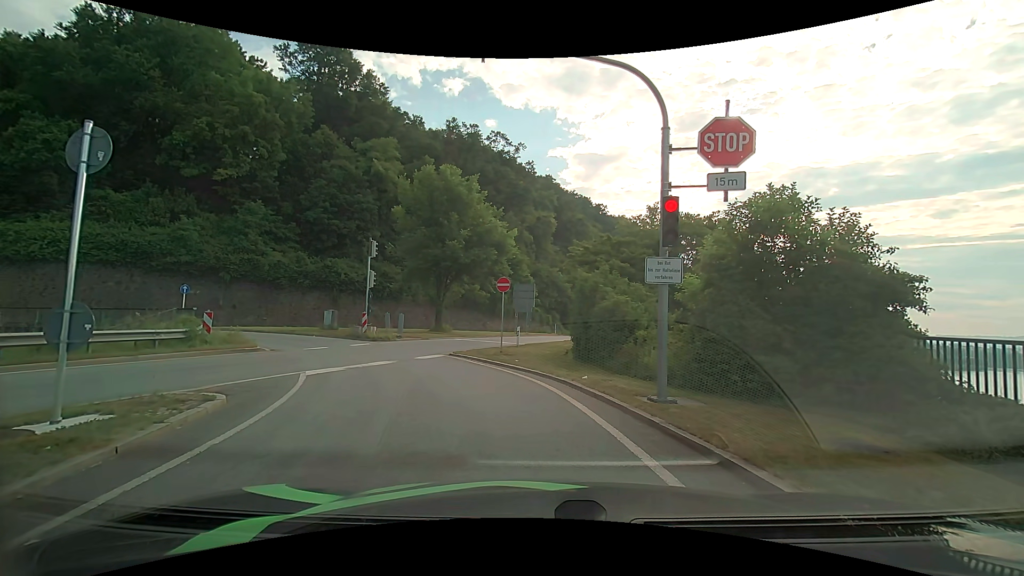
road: primary_link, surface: asphalt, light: Day
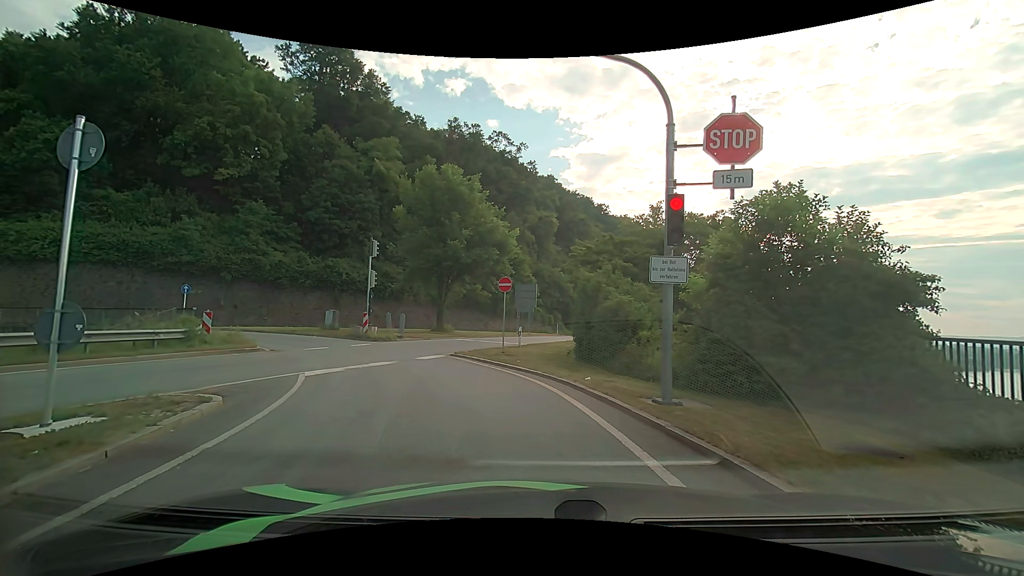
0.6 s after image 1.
(0.0, +0.2) m; 0°
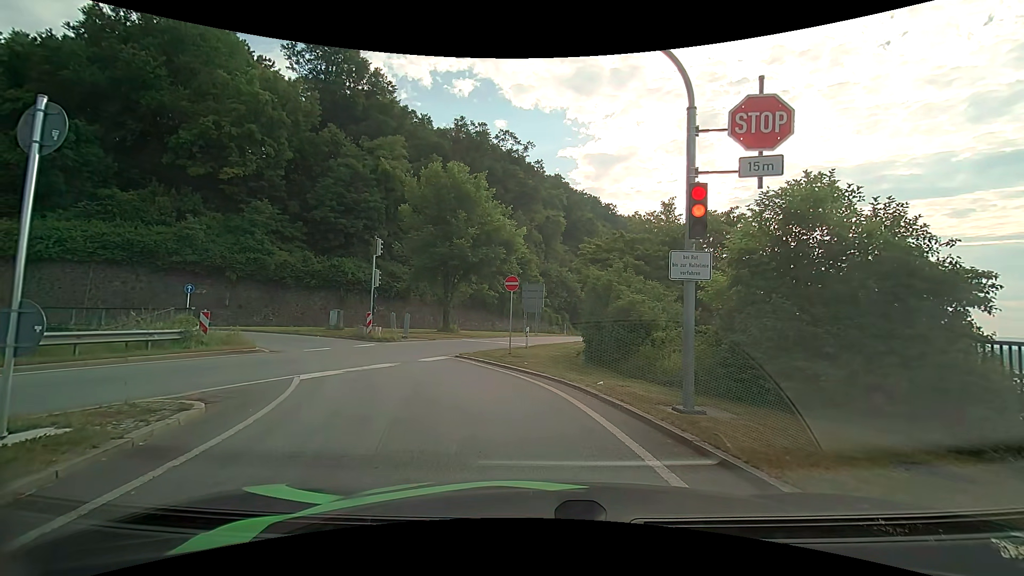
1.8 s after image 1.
(0.0, +0.7) m; 0°
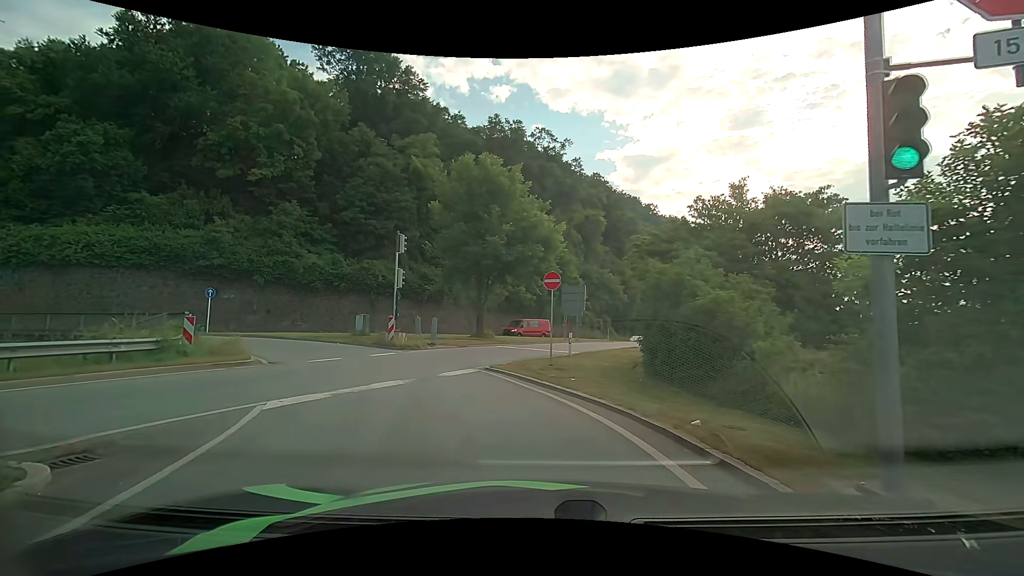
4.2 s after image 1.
(-0.3, +3.5) m; -7°
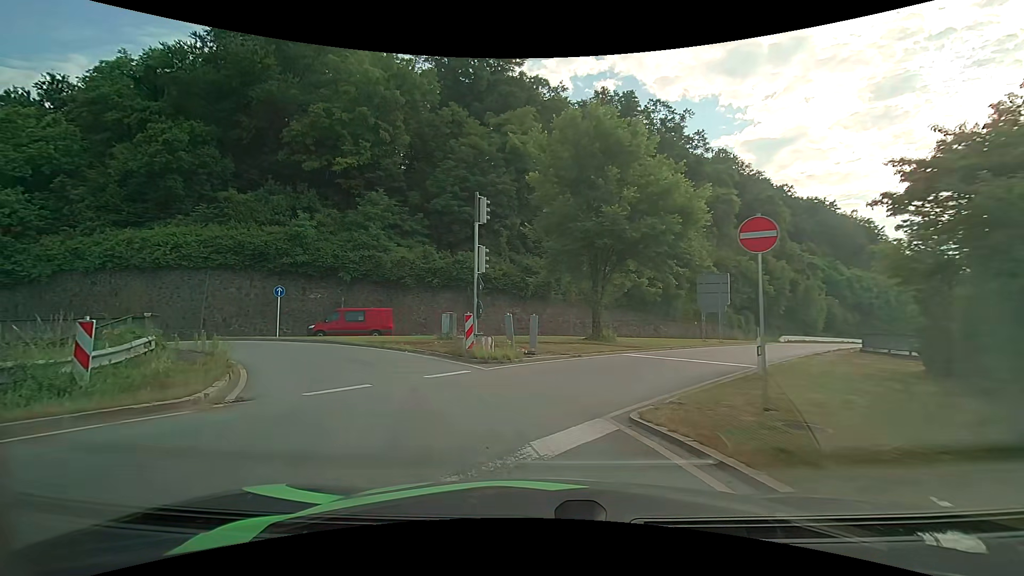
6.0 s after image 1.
(-0.9, +8.1) m; -13°
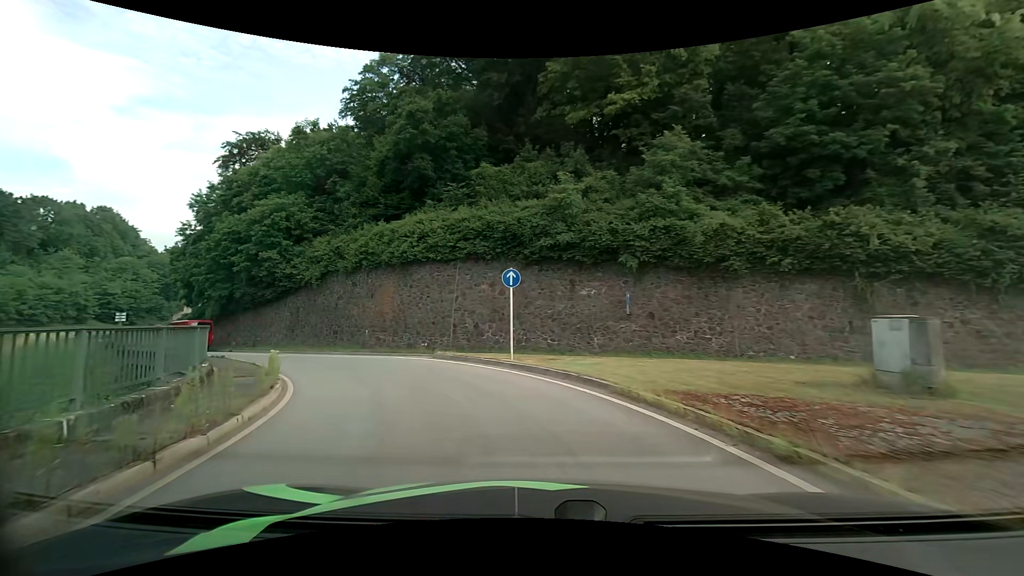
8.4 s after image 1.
(-4.2, +14.8) m; -34°
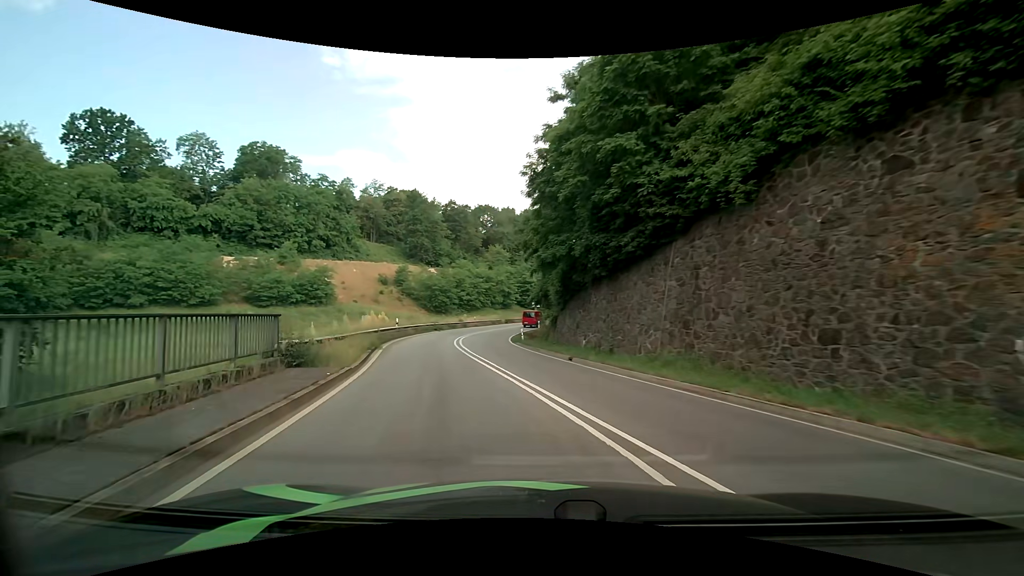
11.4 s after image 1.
(-9.3, +22.6) m; -43°
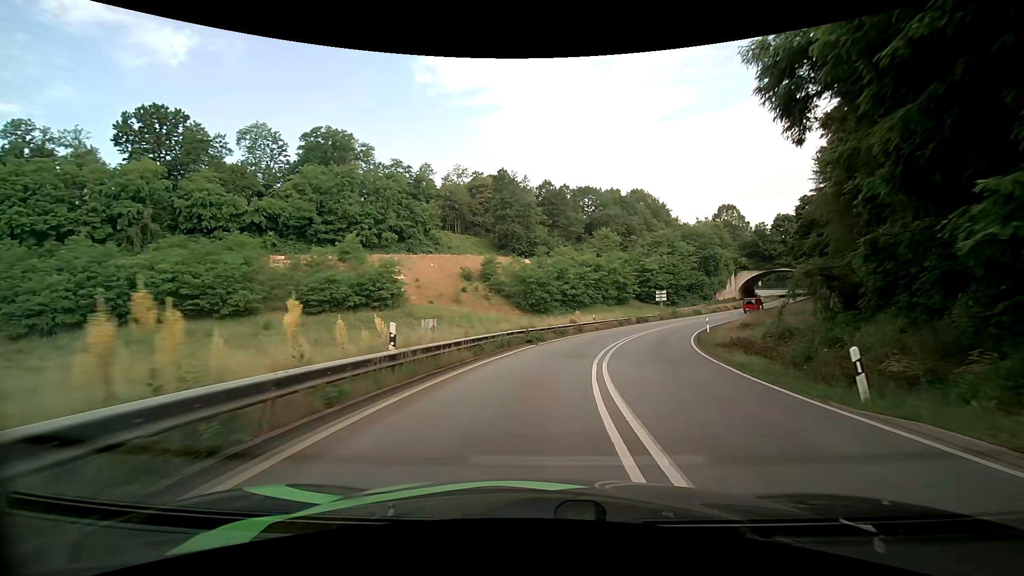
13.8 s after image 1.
(-4.6, +24.5) m; -12°
(0, +10) (+1, +20) (+3, +30) (+6, +39) (+10, +49) (+14, +58) (+19, +66) (+25, +75) (+30, +83) (+35, +91) m
